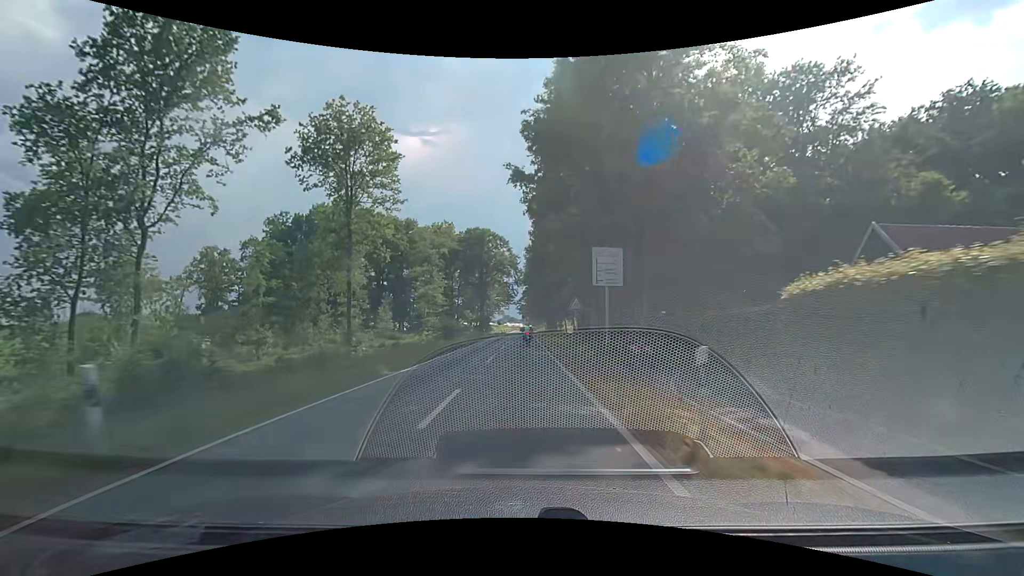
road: secondary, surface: asphalt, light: Day
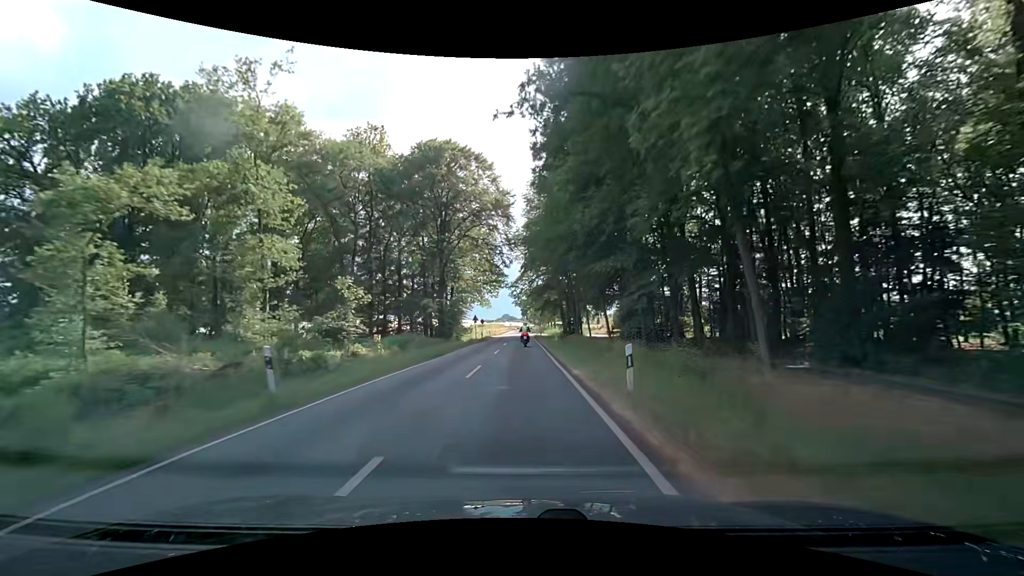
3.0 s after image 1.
(+0.3, +53.2) m; +1°
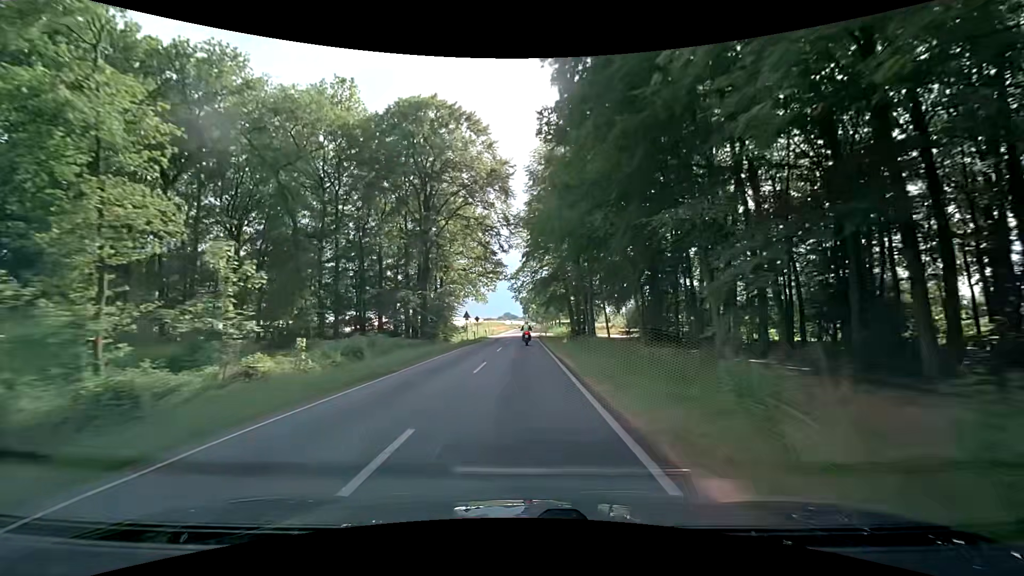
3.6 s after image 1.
(-0.1, +10.7) m; -1°
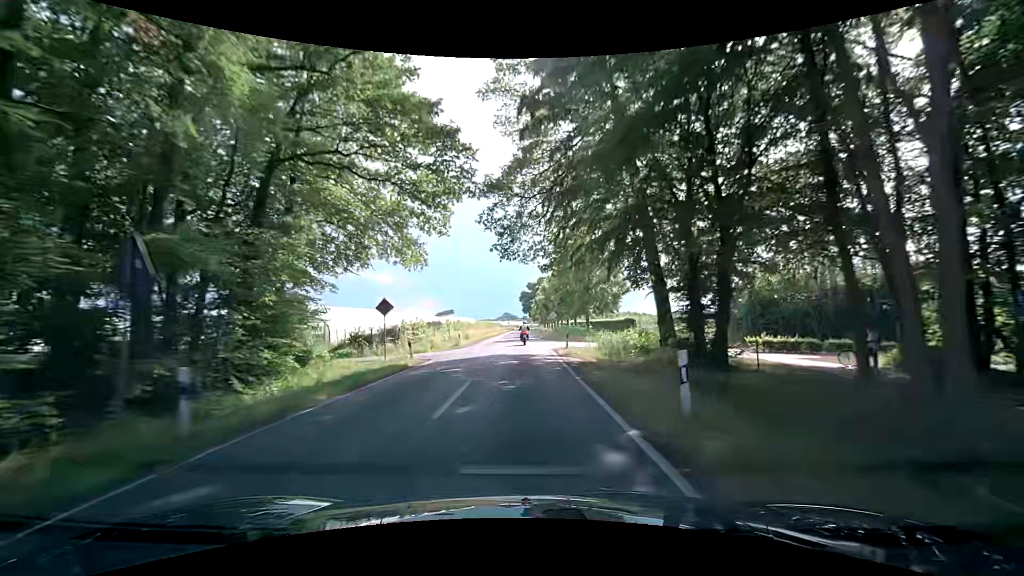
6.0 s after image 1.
(+0.2, +43.0) m; +1°
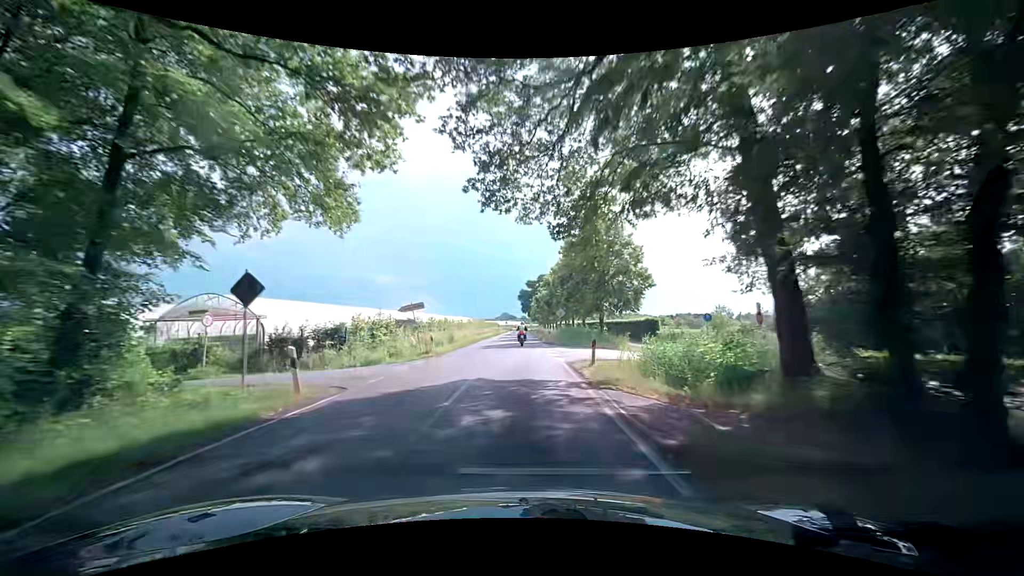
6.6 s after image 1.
(0.0, +10.7) m; 0°
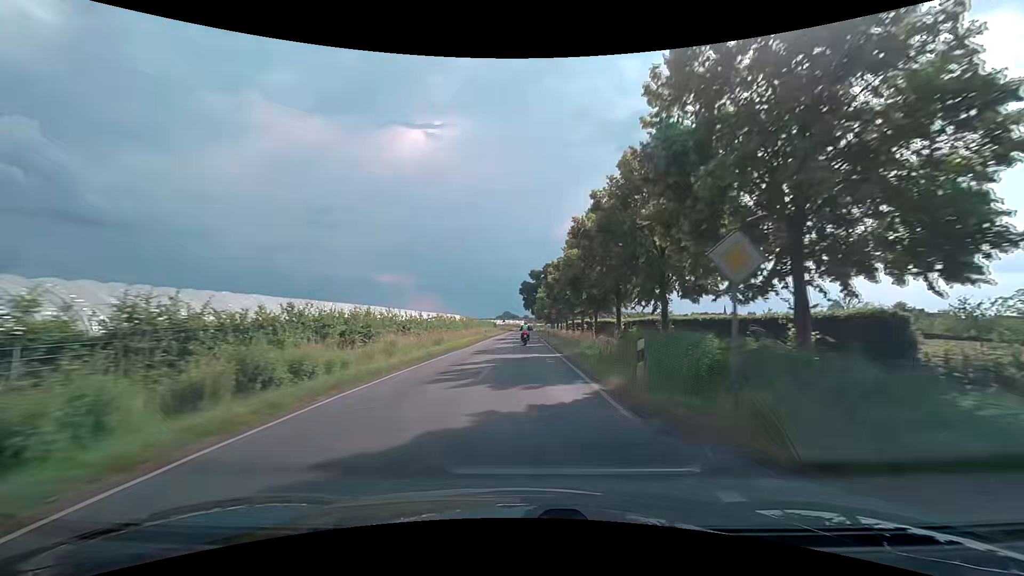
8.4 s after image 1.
(-0.4, +32.2) m; -1°
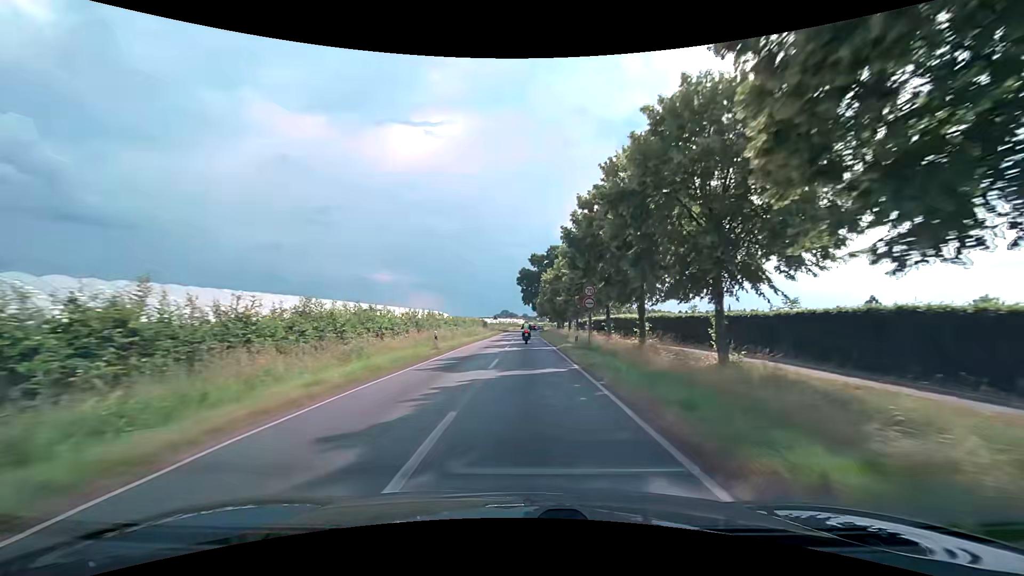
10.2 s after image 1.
(0.0, +32.2) m; 0°
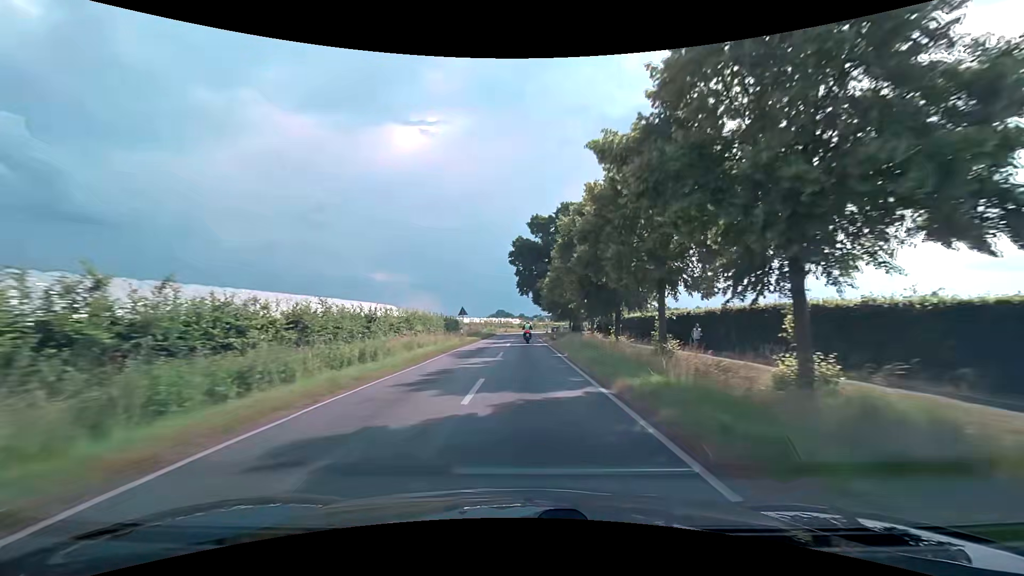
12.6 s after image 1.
(-0.1, +42.9) m; 0°
(0, +10) (0, +20) (0, +30) (0, +40) (0, +50) (0, +60) (0, +70) (+1, +80) (+2, +90) (+3, +100) m
